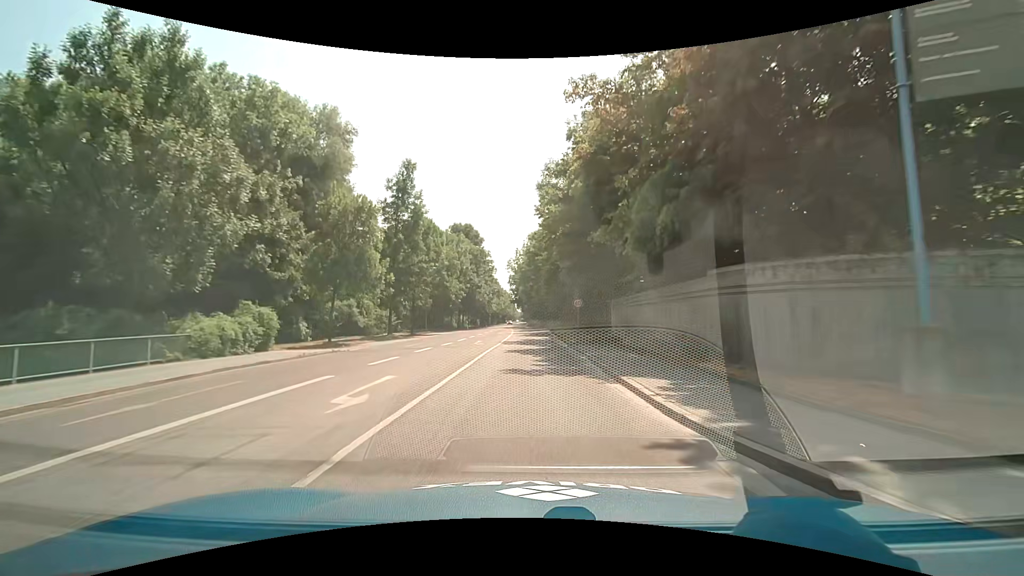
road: secondary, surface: asphalt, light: Day
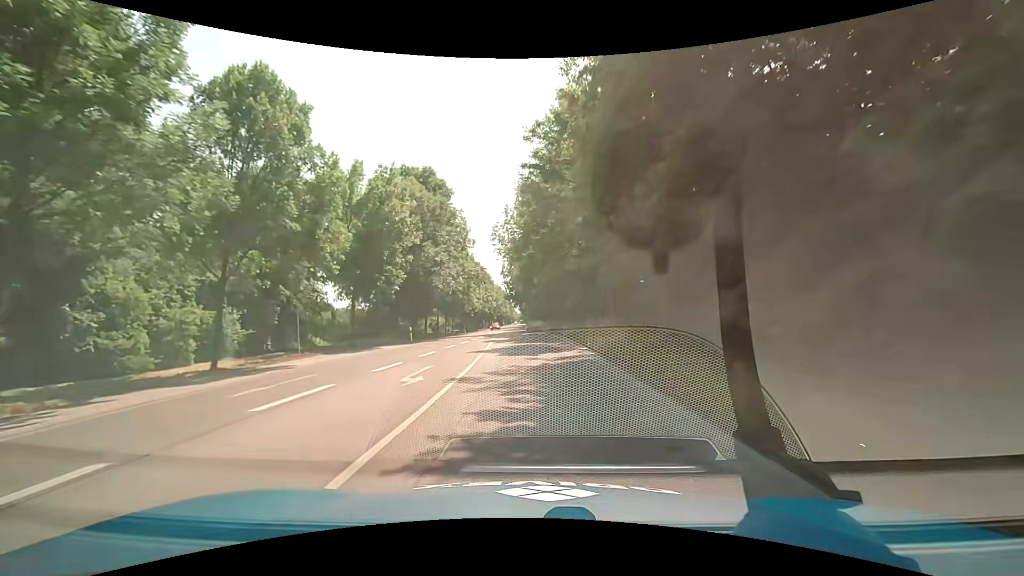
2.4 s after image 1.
(-0.1, +36.6) m; 0°
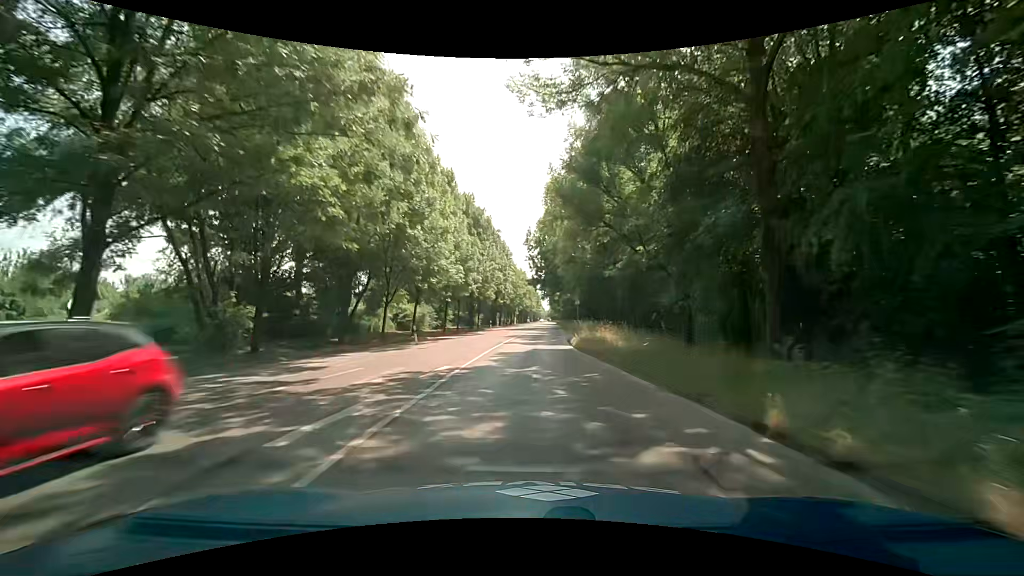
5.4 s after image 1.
(-1.1, +45.6) m; -3°
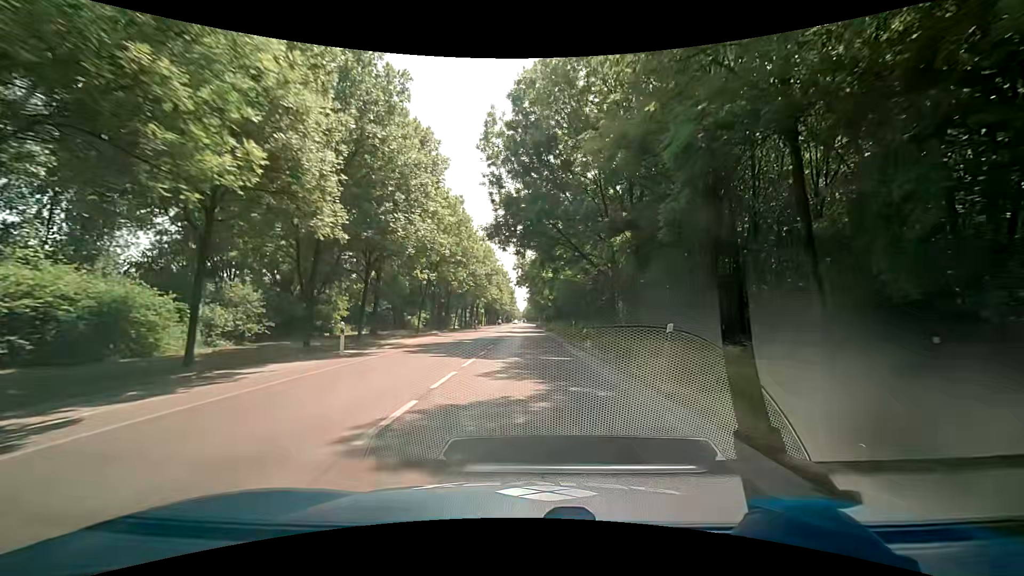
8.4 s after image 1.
(+0.8, +45.8) m; +2°
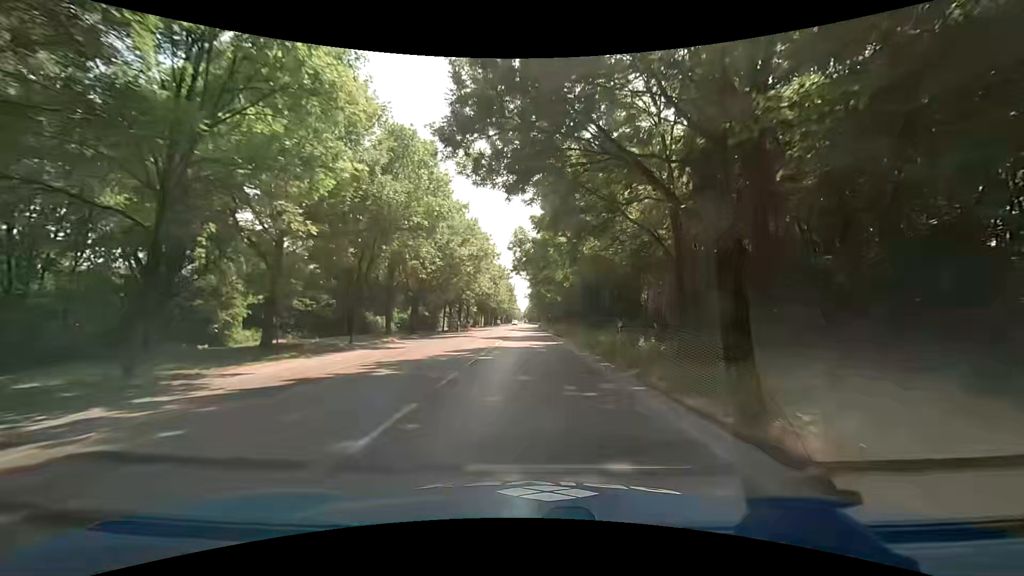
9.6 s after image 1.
(+0.3, +18.3) m; 0°
